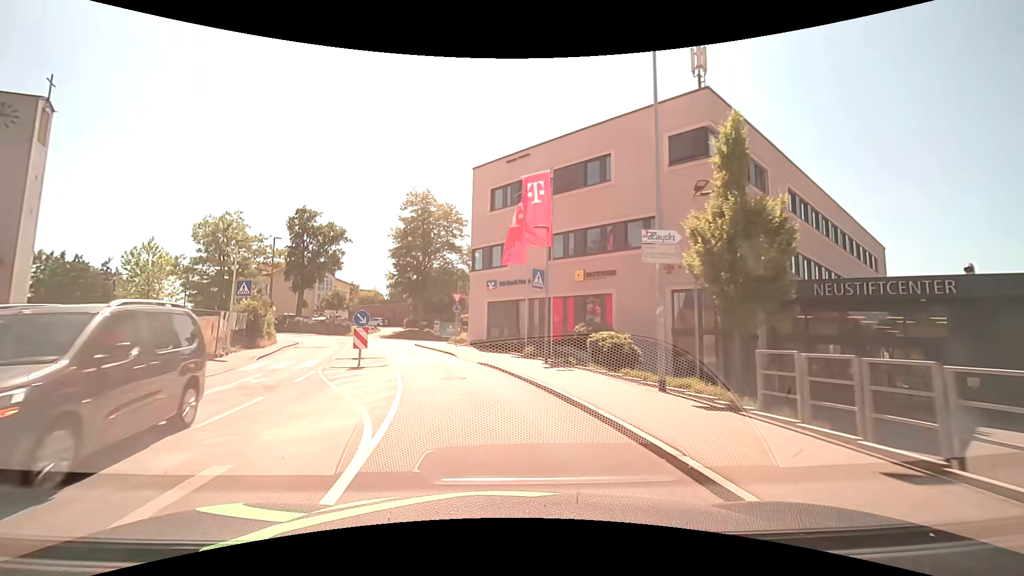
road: tertiary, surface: asphalt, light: Day
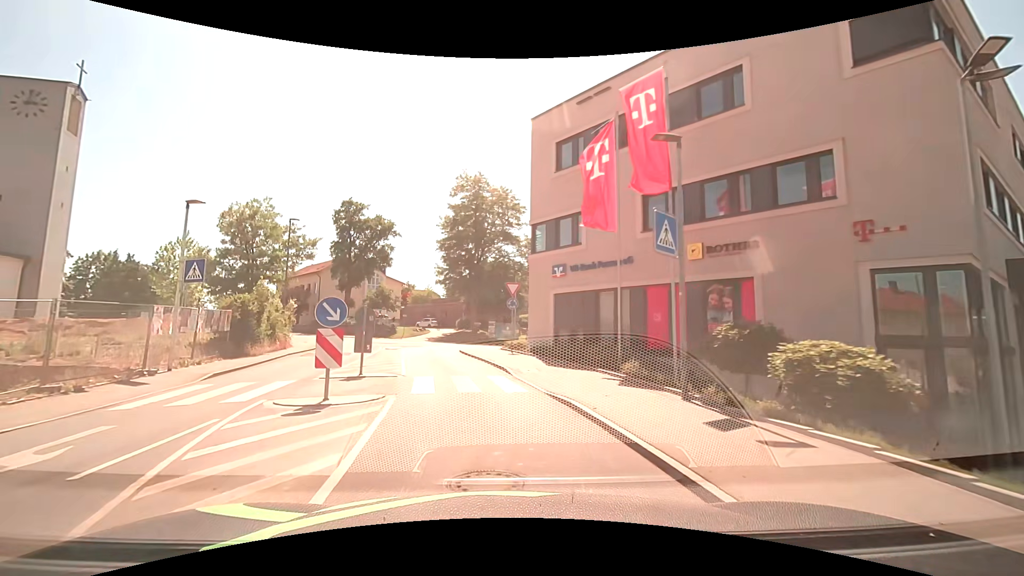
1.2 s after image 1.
(-0.5, +8.9) m; -7°
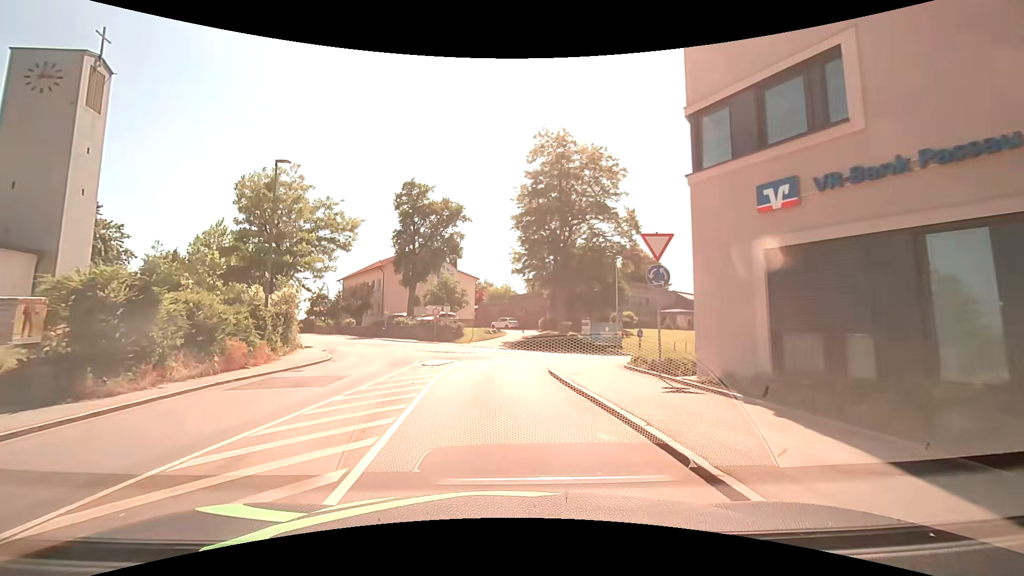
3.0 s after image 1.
(-1.2, +13.3) m; -10°
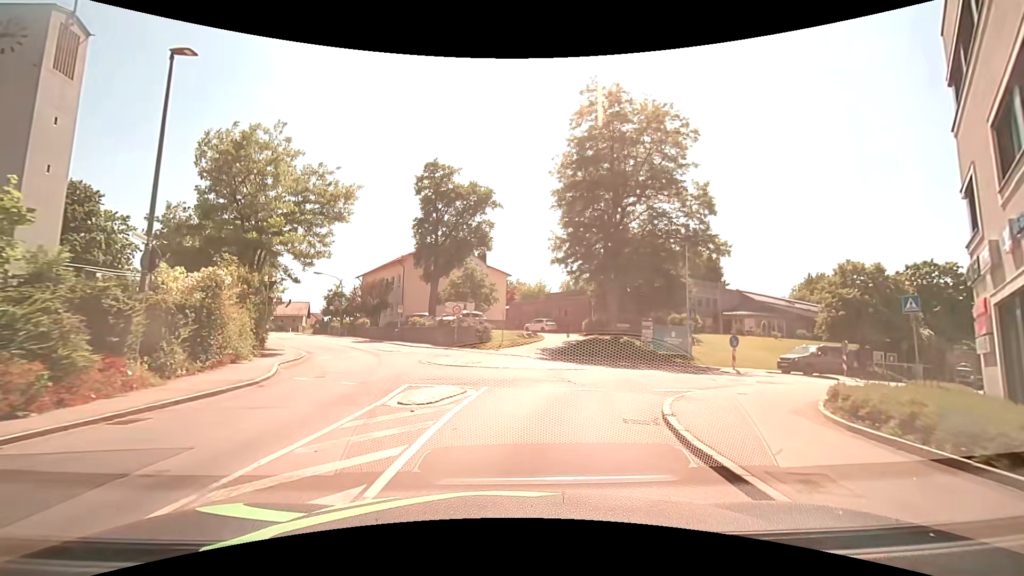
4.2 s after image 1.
(-0.4, +8.8) m; -3°
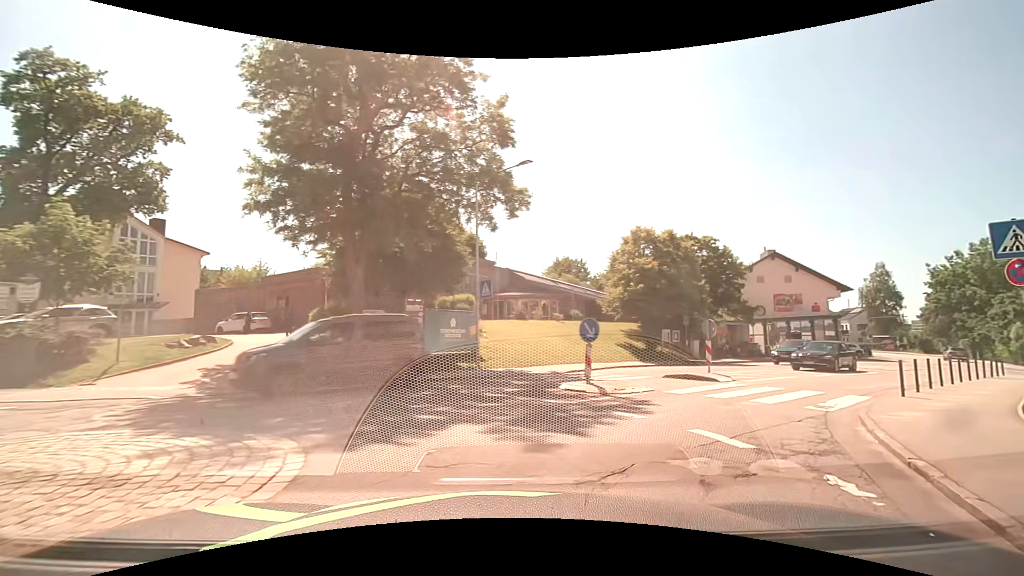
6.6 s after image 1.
(+2.1, +13.7) m; +26°
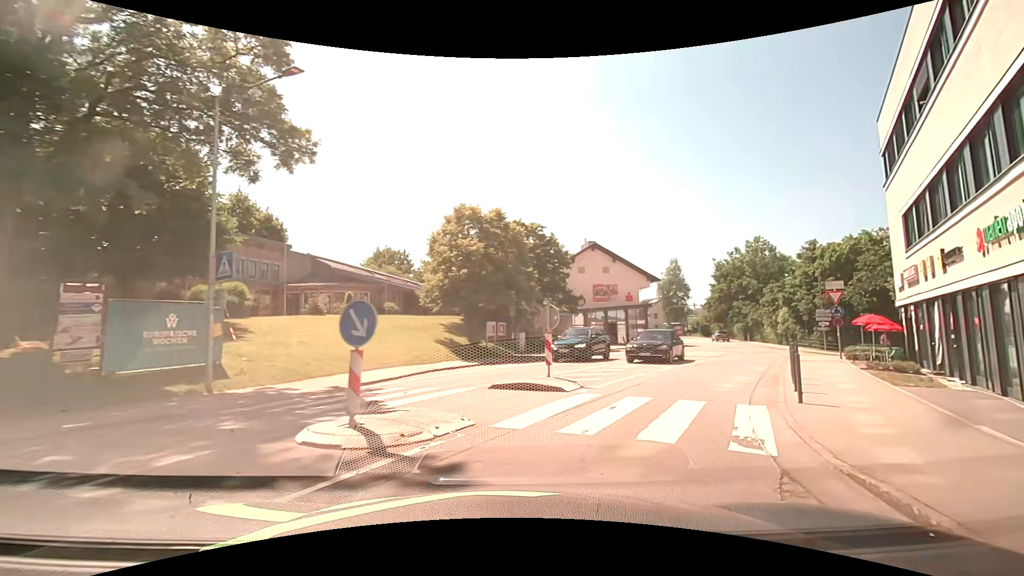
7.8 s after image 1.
(+1.1, +5.7) m; +19°
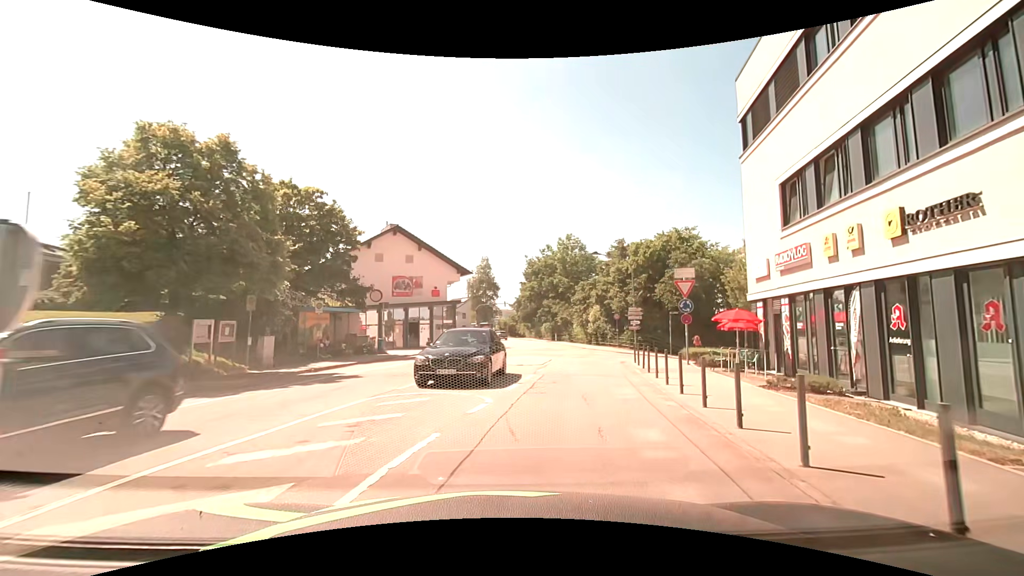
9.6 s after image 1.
(+2.3, +9.4) m; +24°
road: unclassified
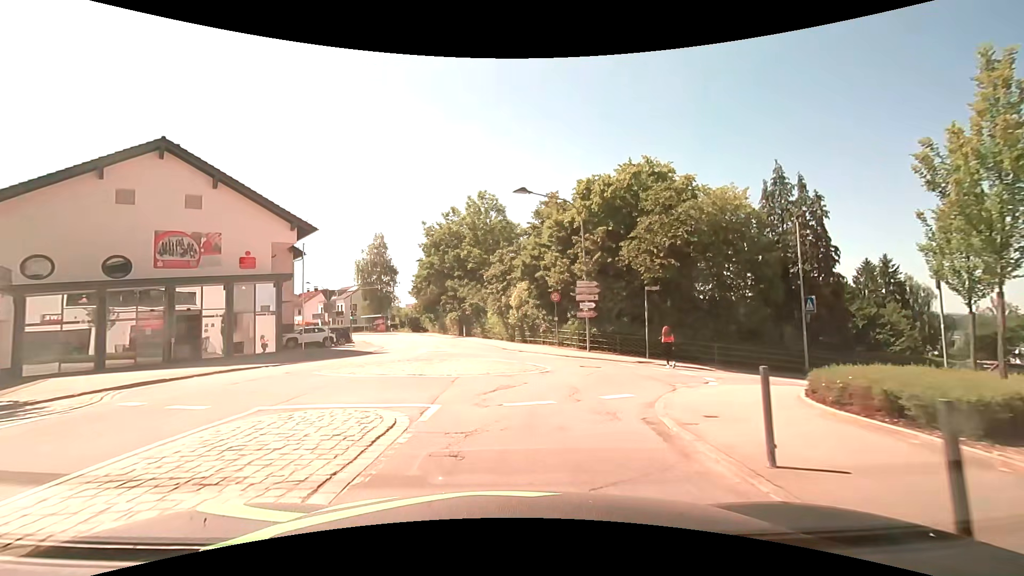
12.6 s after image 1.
(+2.3, +18.9) m; +11°
(0, +10) (+2, +20) (-2, +29) (-5, +39) (-8, +48) (-12, +57) (-17, +66) (-23, +74) (-30, +81) (-38, +87) m
